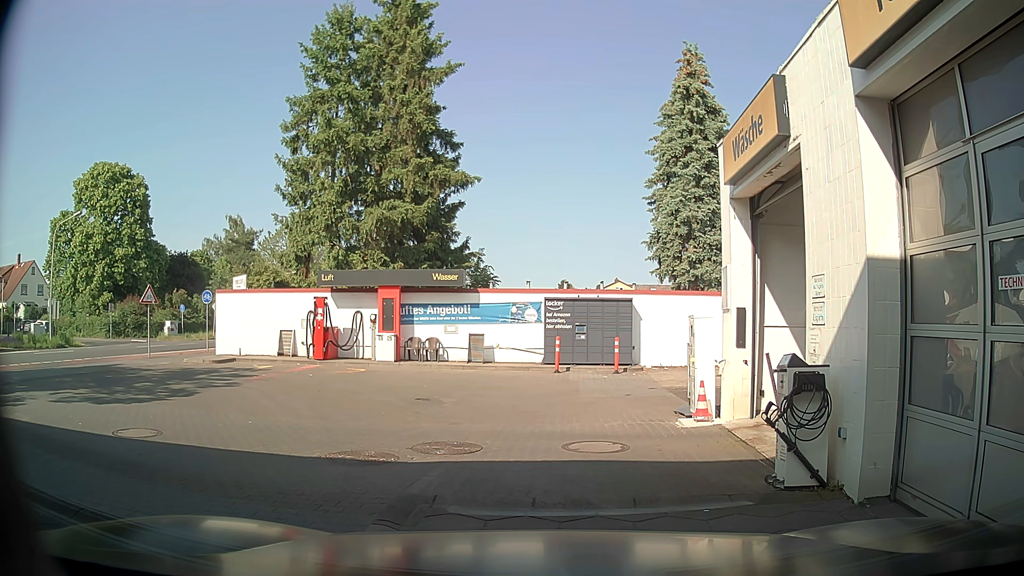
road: service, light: Day
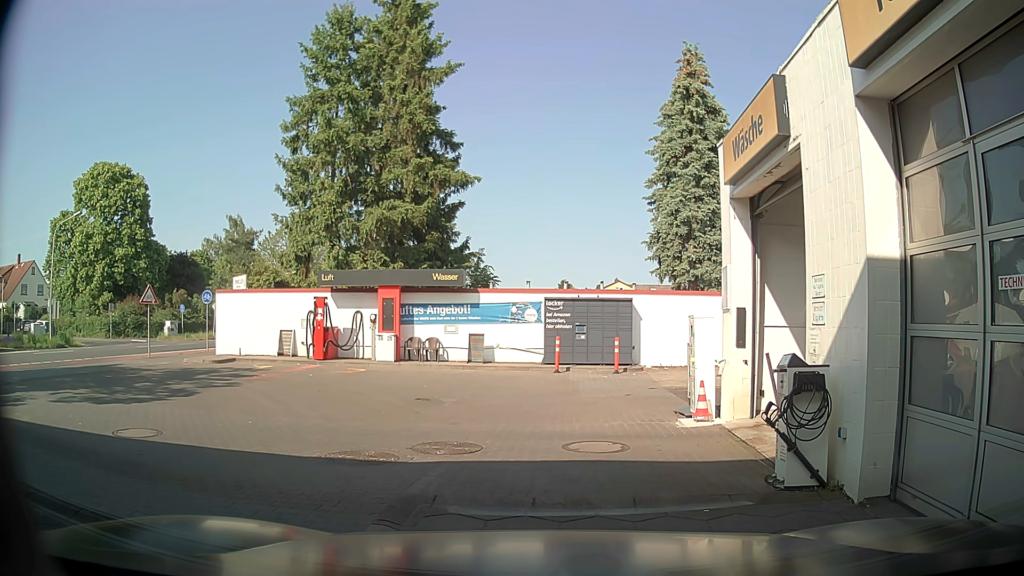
(0.0, 0.0) m; 0°
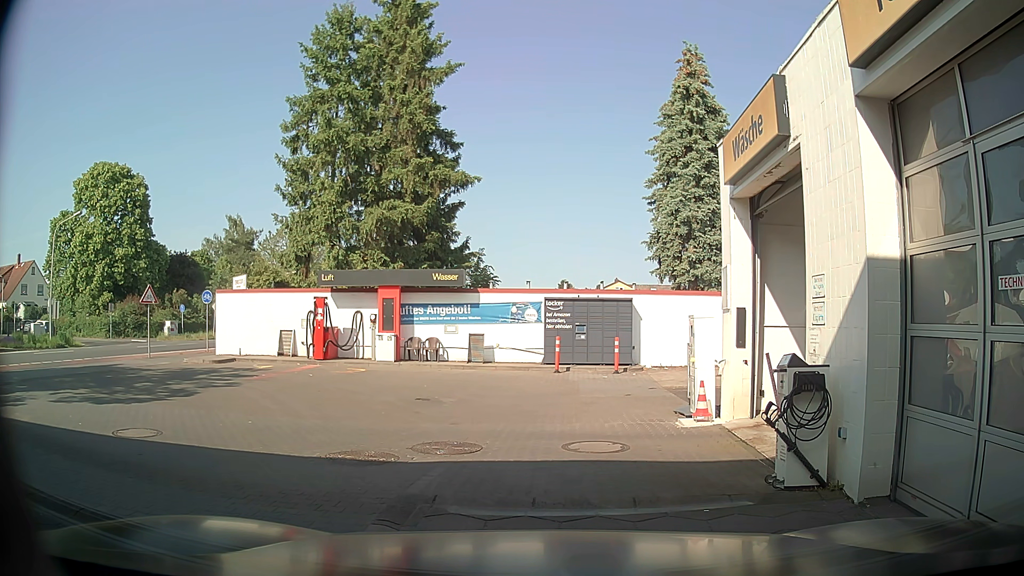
(0.0, 0.0) m; 0°
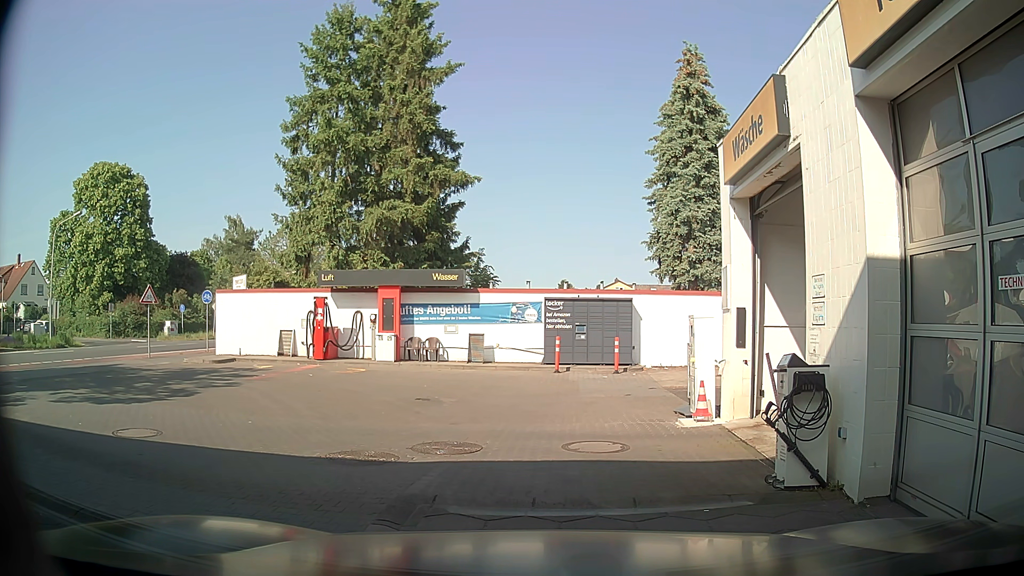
(0.0, 0.0) m; 0°
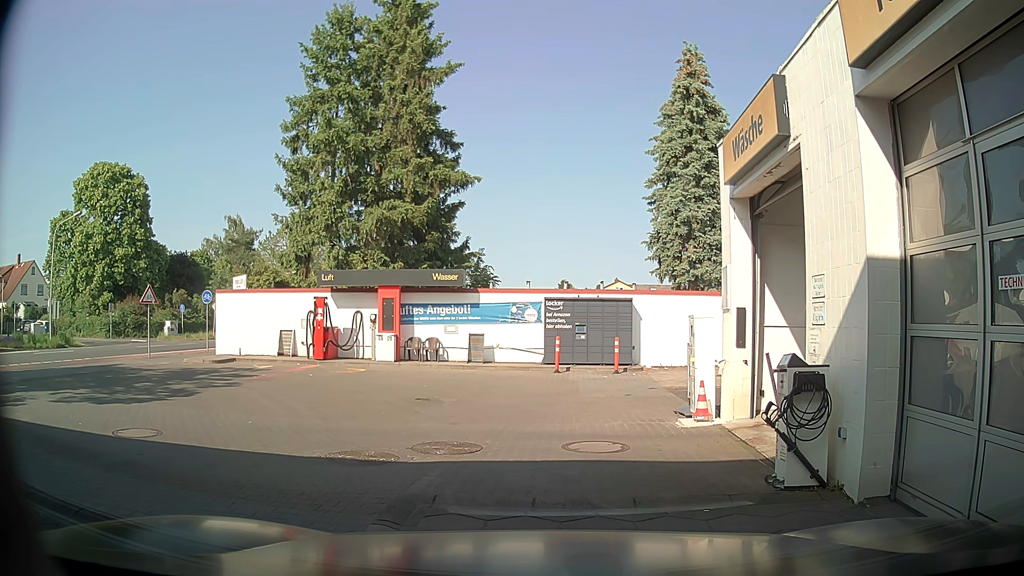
(0.0, 0.0) m; 0°
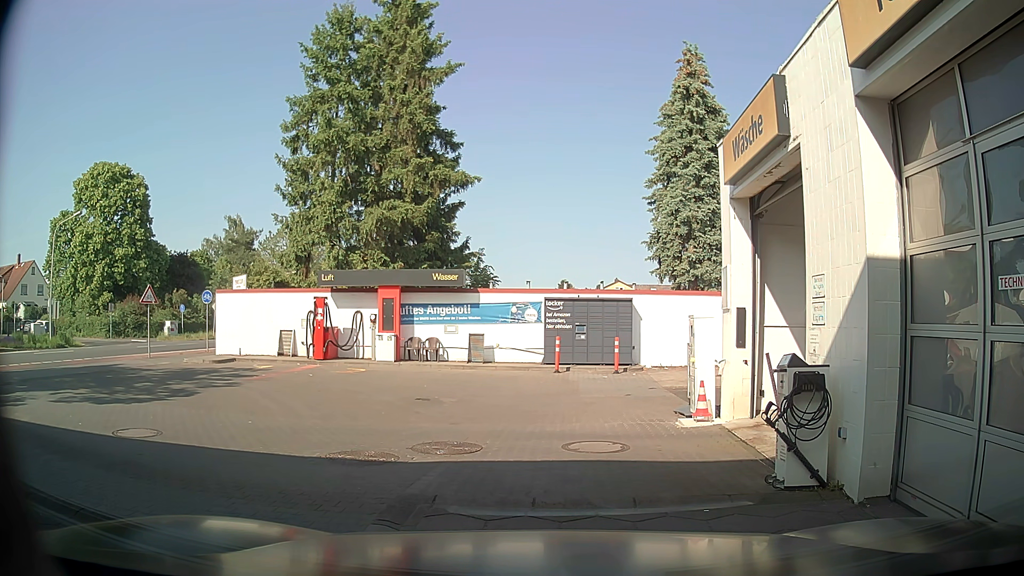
(0.0, 0.0) m; 0°
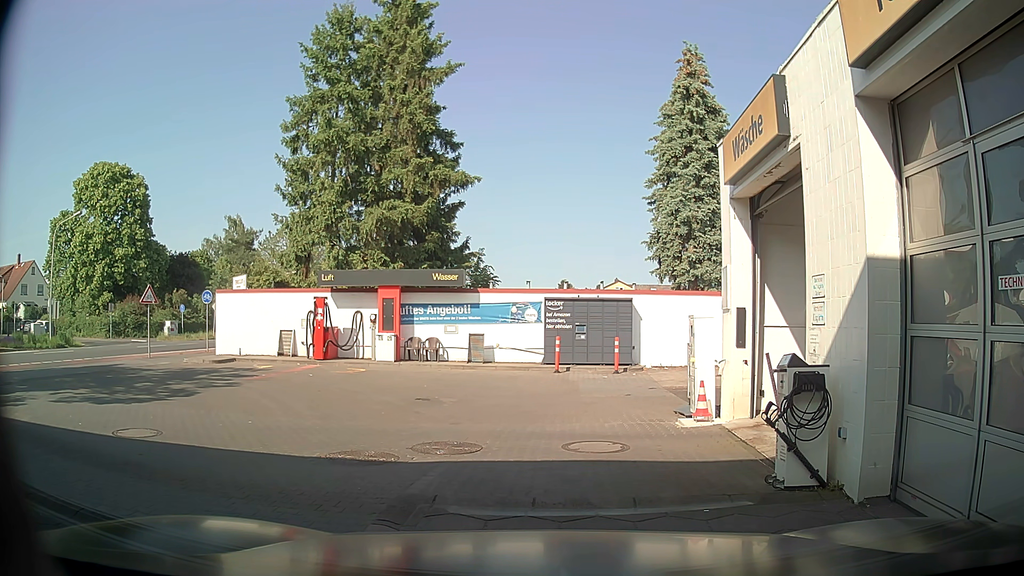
(0.0, 0.0) m; 0°
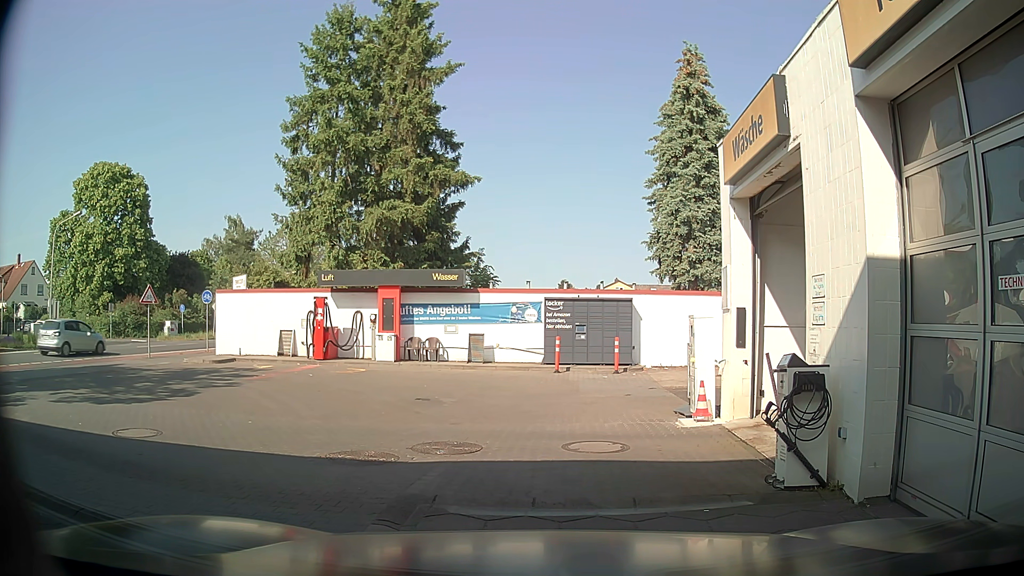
(0.0, 0.0) m; 0°
